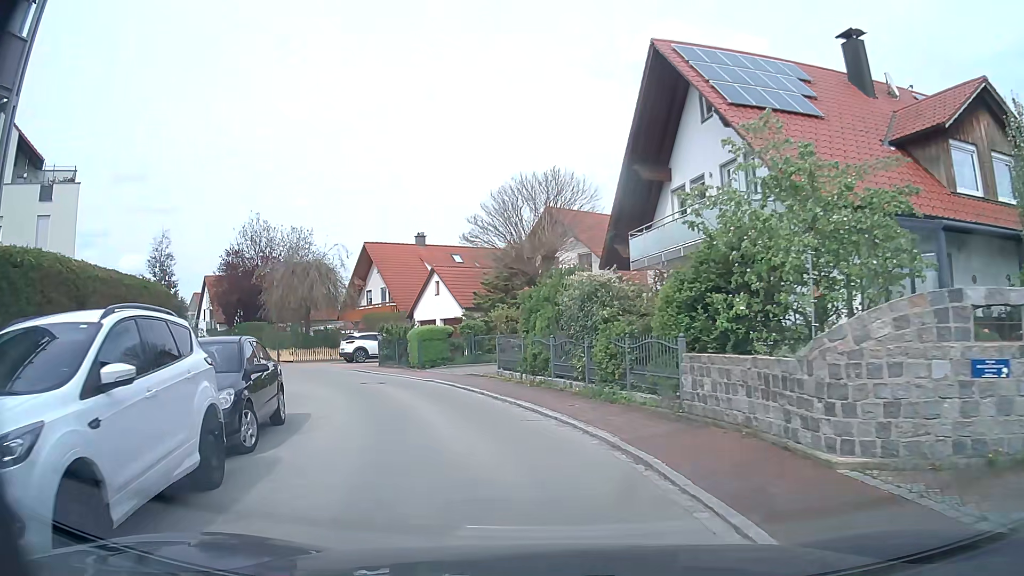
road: residential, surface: asphalt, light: Day
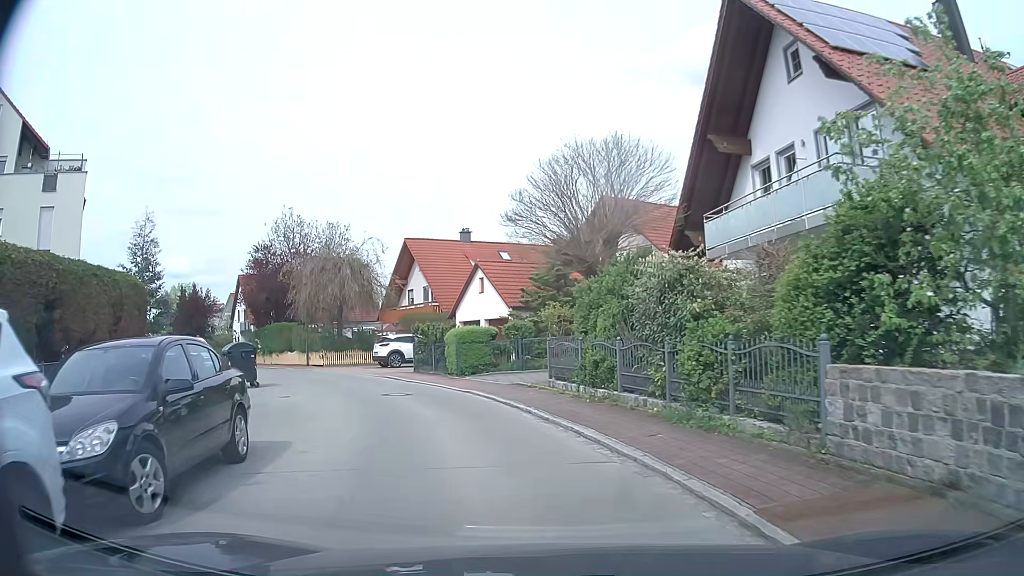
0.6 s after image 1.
(-0.2, +3.5) m; -5°
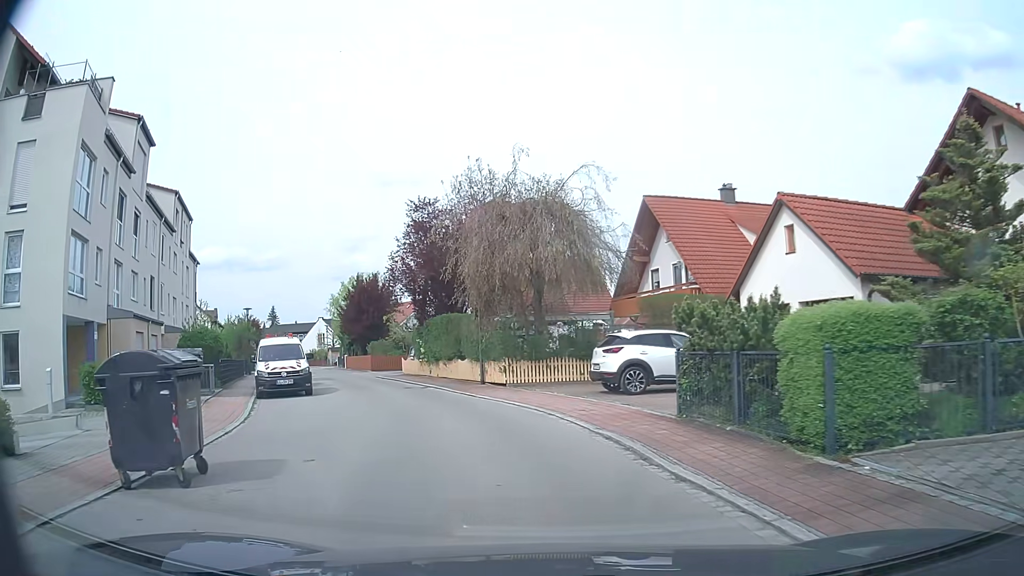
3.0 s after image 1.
(-2.6, +15.5) m; -19°
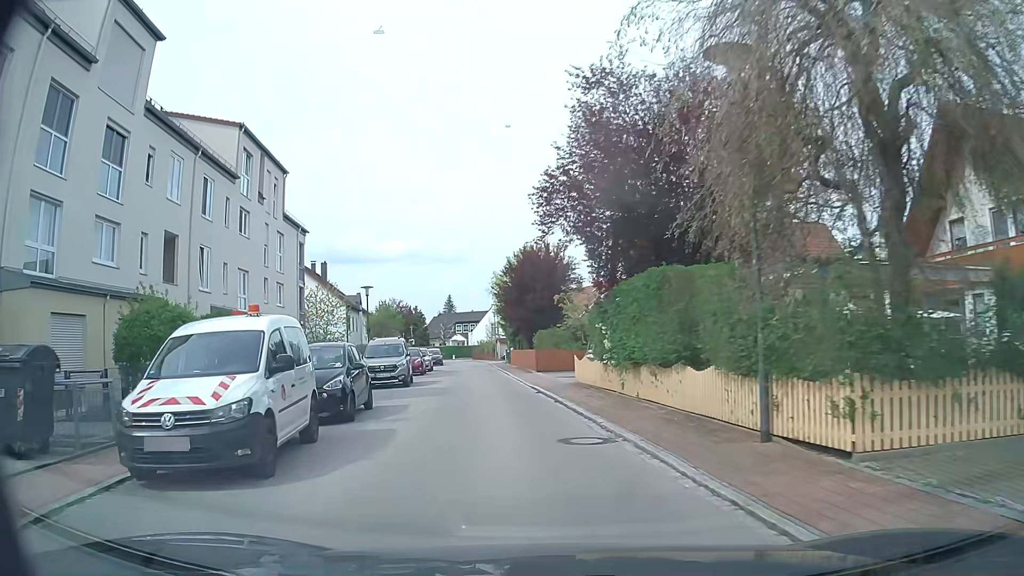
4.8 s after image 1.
(-2.2, +14.2) m; -16°
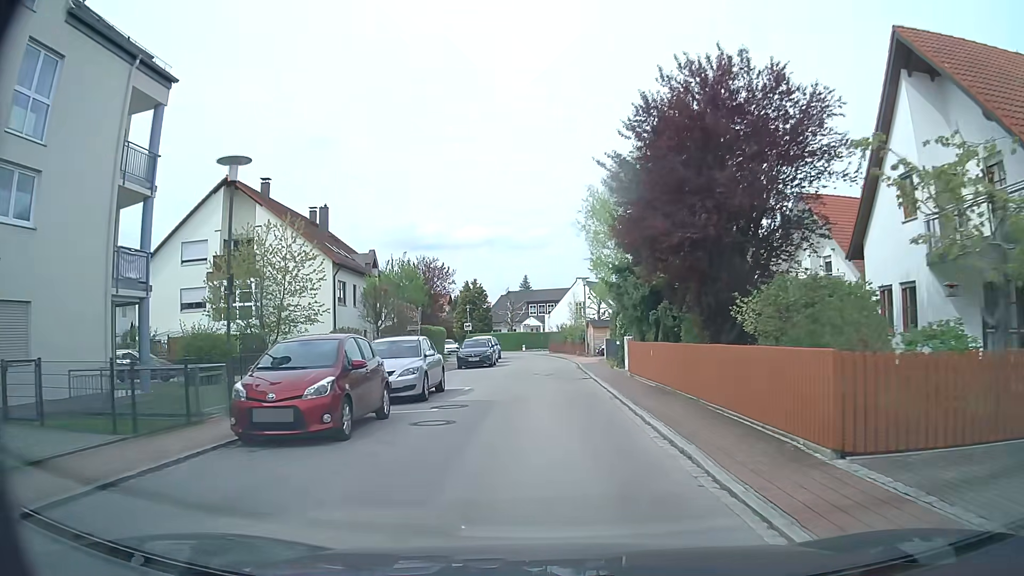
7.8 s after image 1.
(-2.7, +26.7) m; -7°
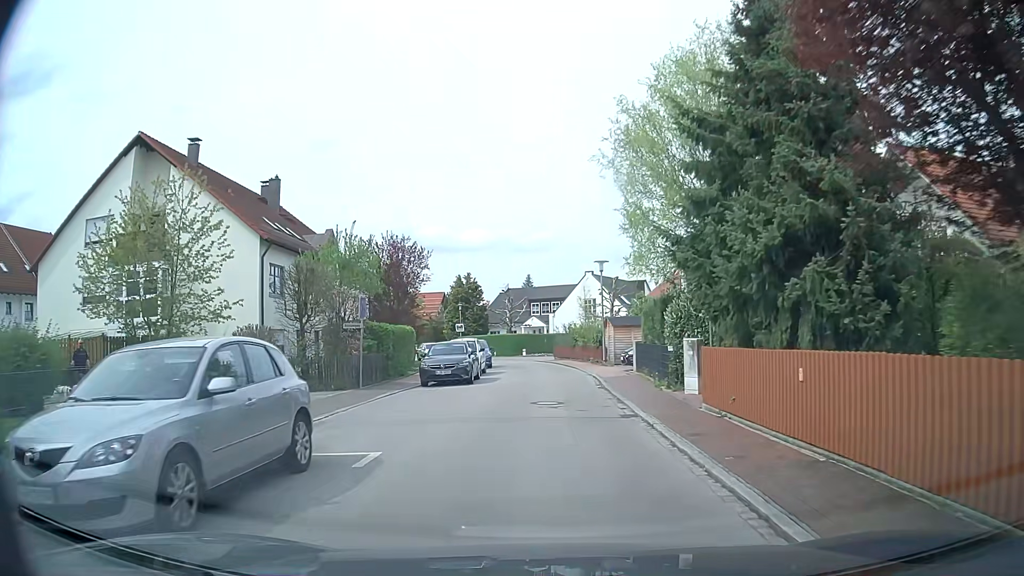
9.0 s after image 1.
(-0.1, +10.6) m; -1°
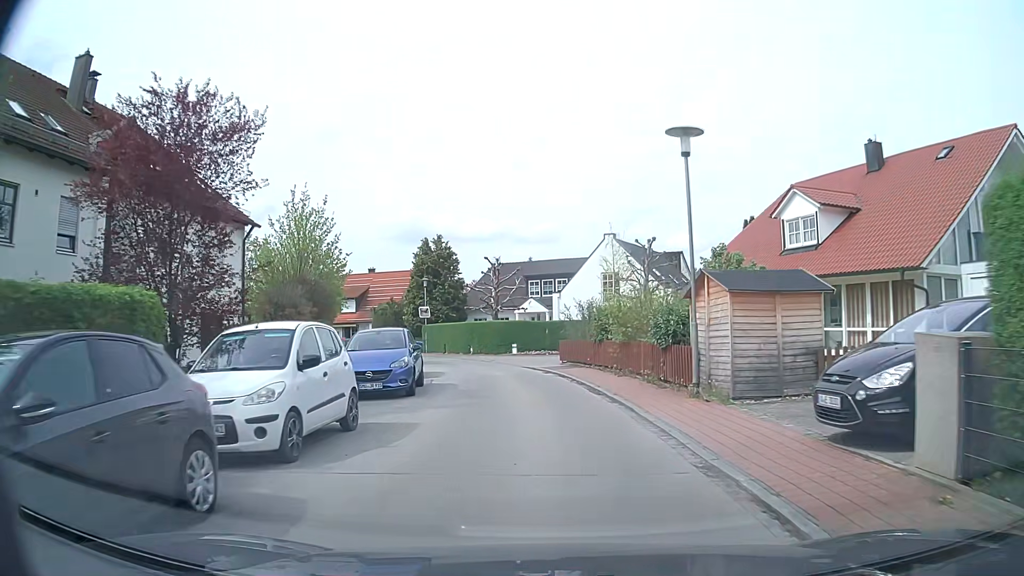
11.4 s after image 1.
(0.0, +20.4) m; 0°
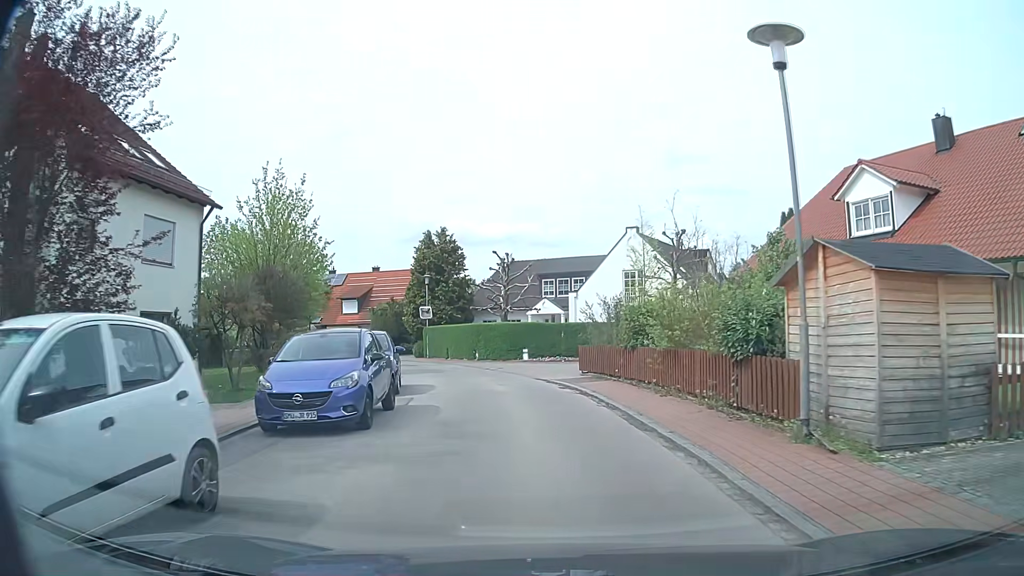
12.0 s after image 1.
(-0.1, +4.8) m; -1°
(0, +10) (-2, +20) (-4, +30) (-9, +38) (-14, +47) (-21, +54) (-29, +61) (-37, +66) (-47, +69) (-56, +72) m
